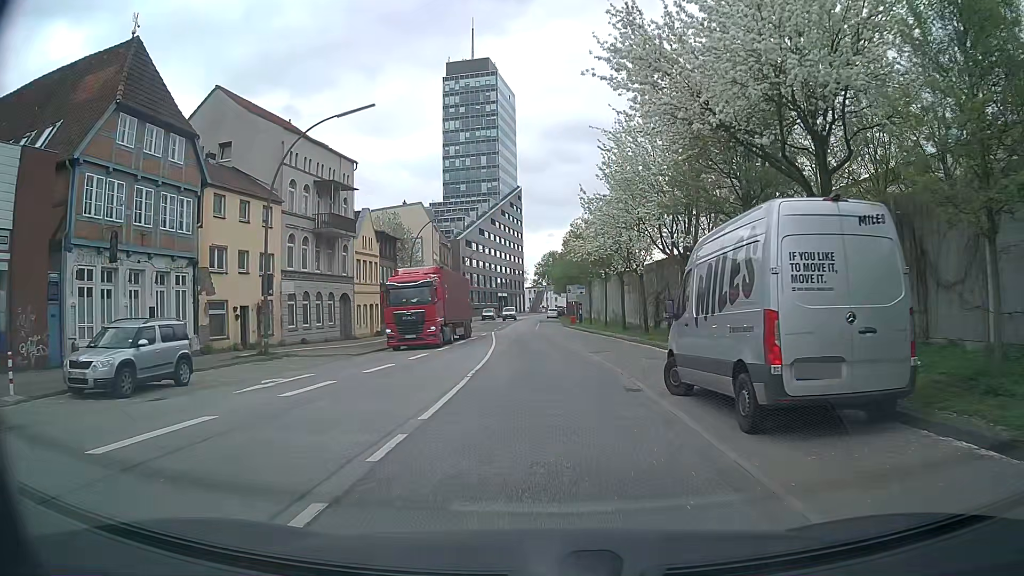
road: residential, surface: asphalt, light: Day
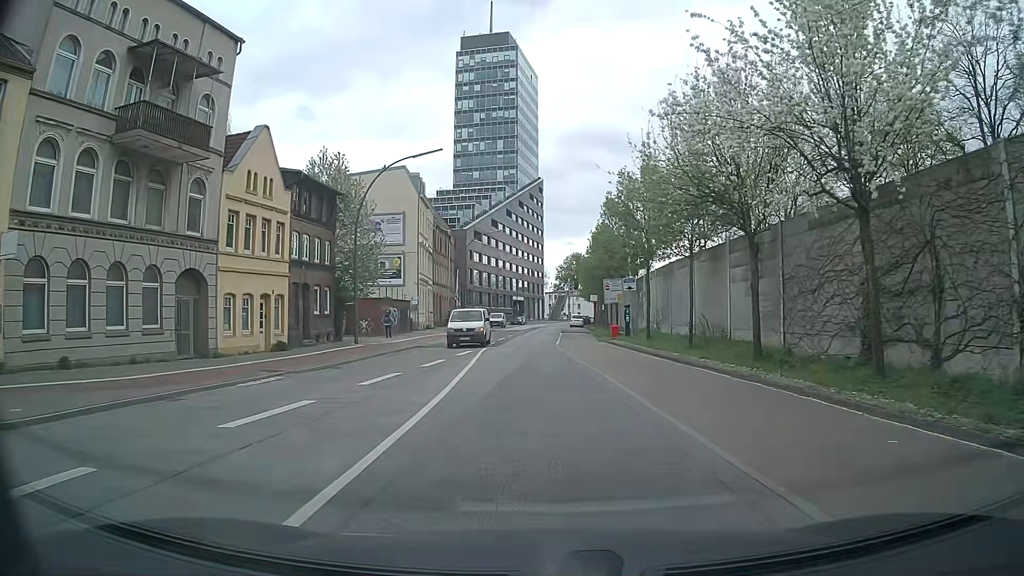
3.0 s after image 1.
(0.0, +22.1) m; -2°
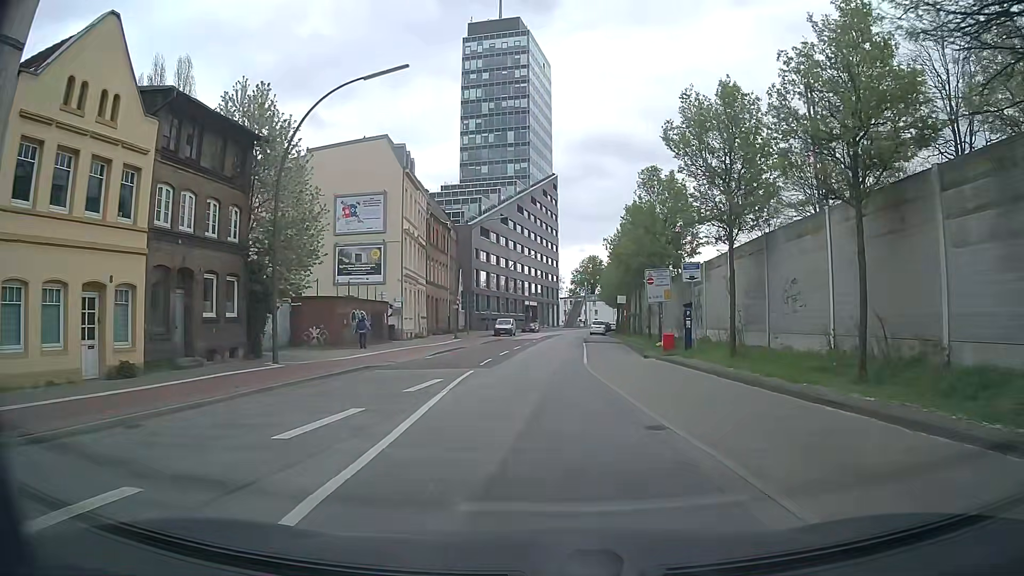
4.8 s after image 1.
(+0.1, +12.7) m; +1°
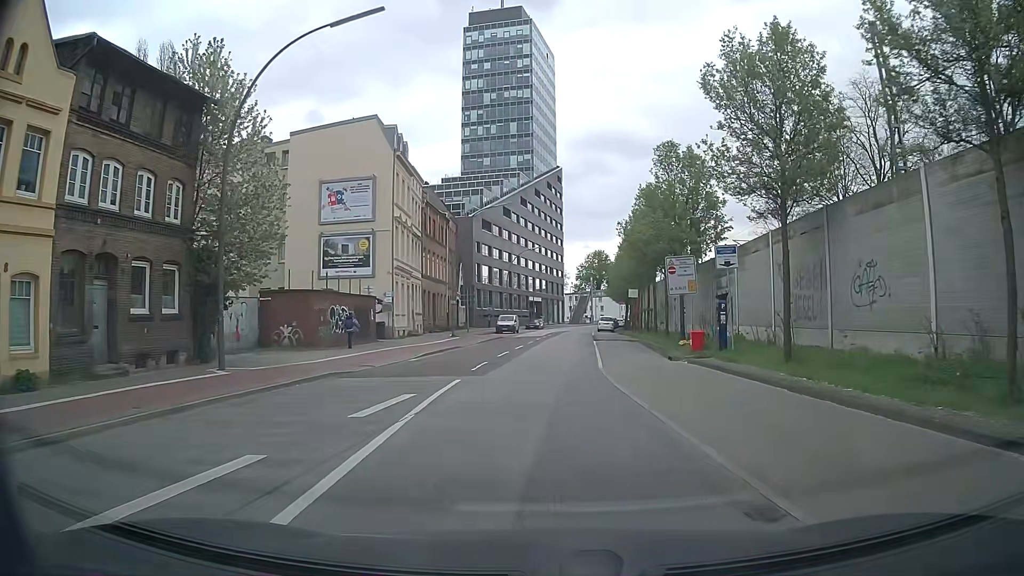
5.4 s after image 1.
(0.0, +4.5) m; -1°
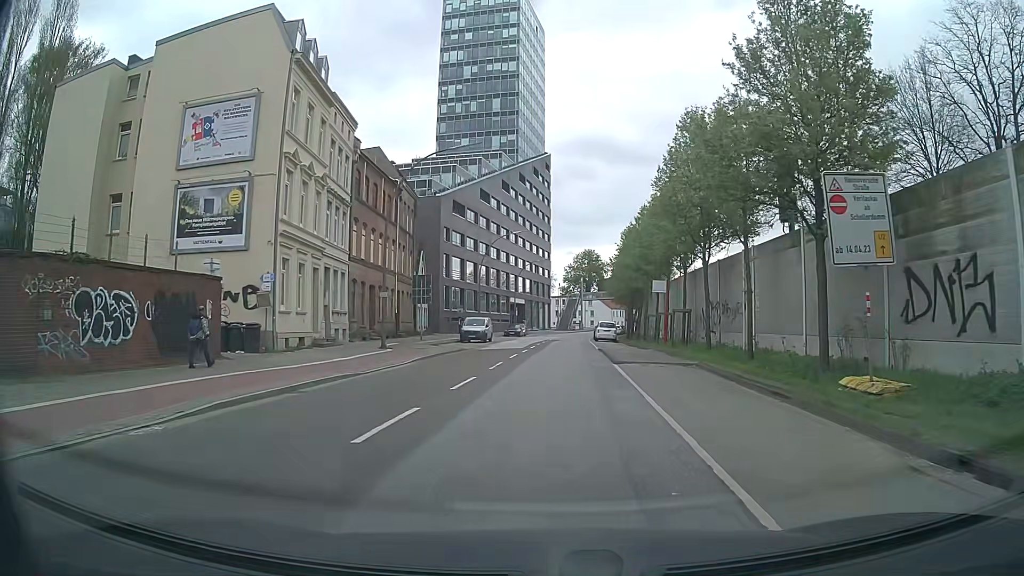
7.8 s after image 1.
(+0.2, +17.8) m; +1°
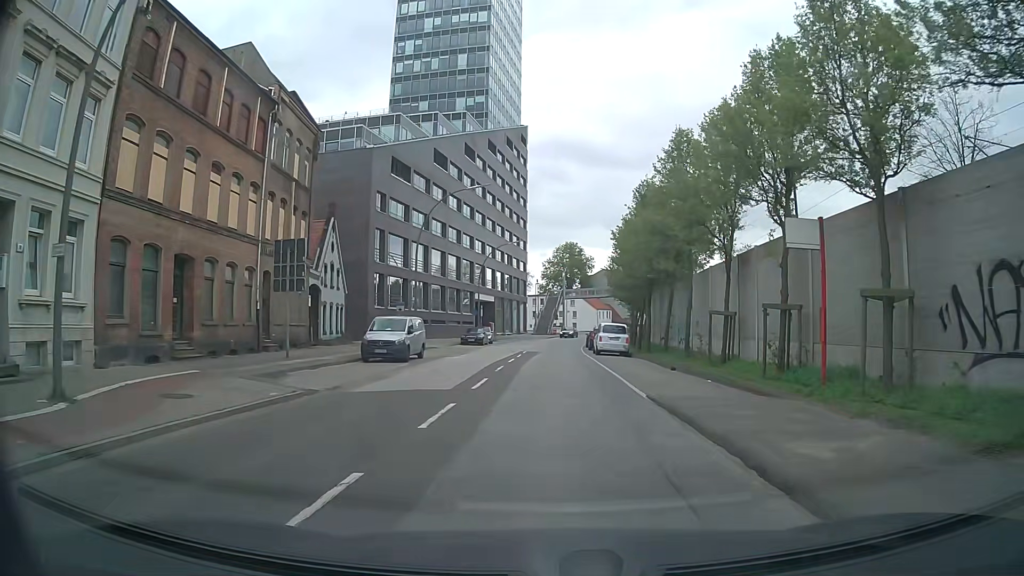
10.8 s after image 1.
(+0.4, +22.2) m; +2°
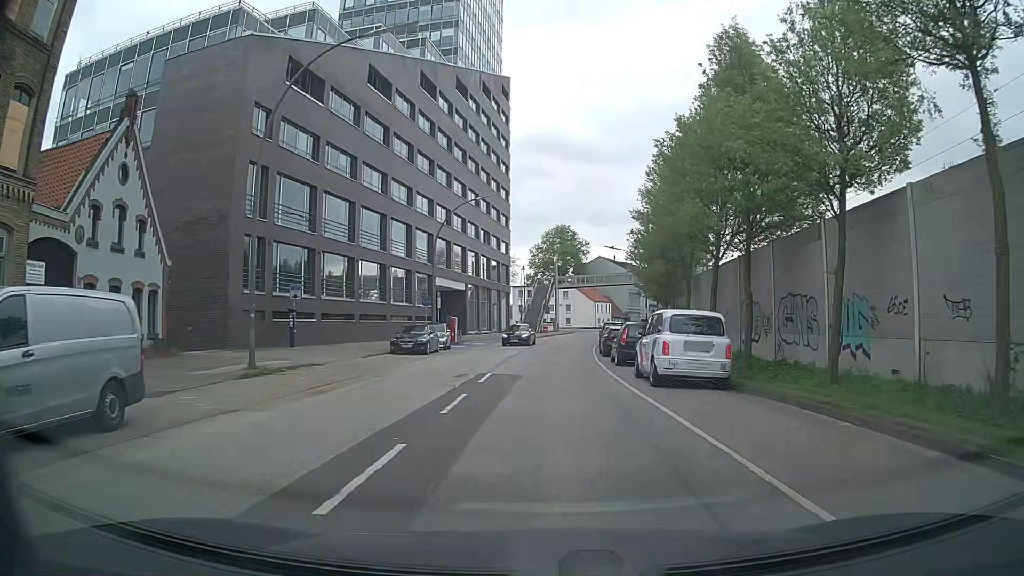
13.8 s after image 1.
(+0.3, +22.5) m; +2°
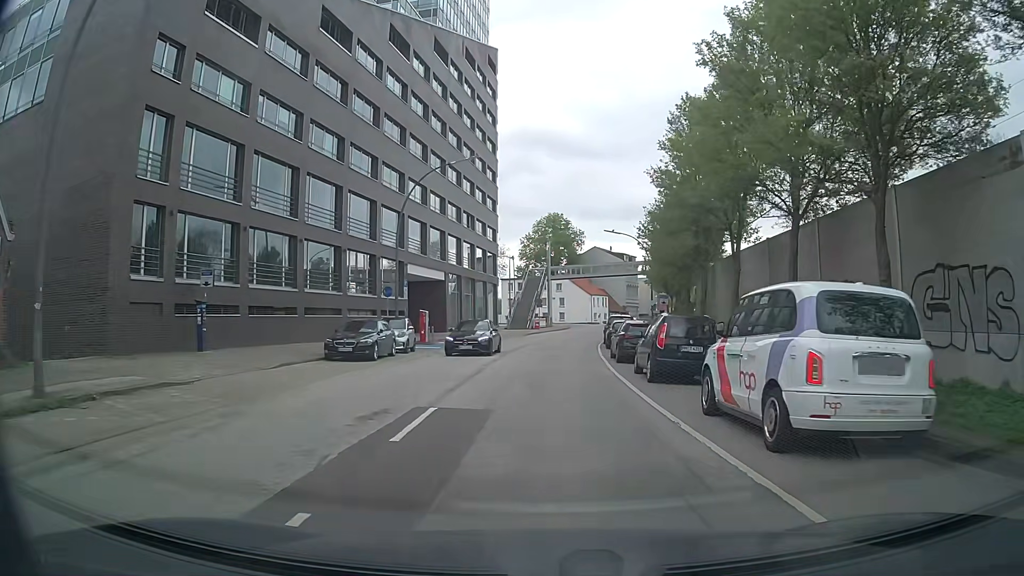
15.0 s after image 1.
(-0.1, +9.1) m; 0°
(0, +10) (0, +20) (+1, +30) (+1, +40) (+3, +50) (+4, +60) (+6, +70) (+8, +79) (+10, +89) (+12, +99) m
